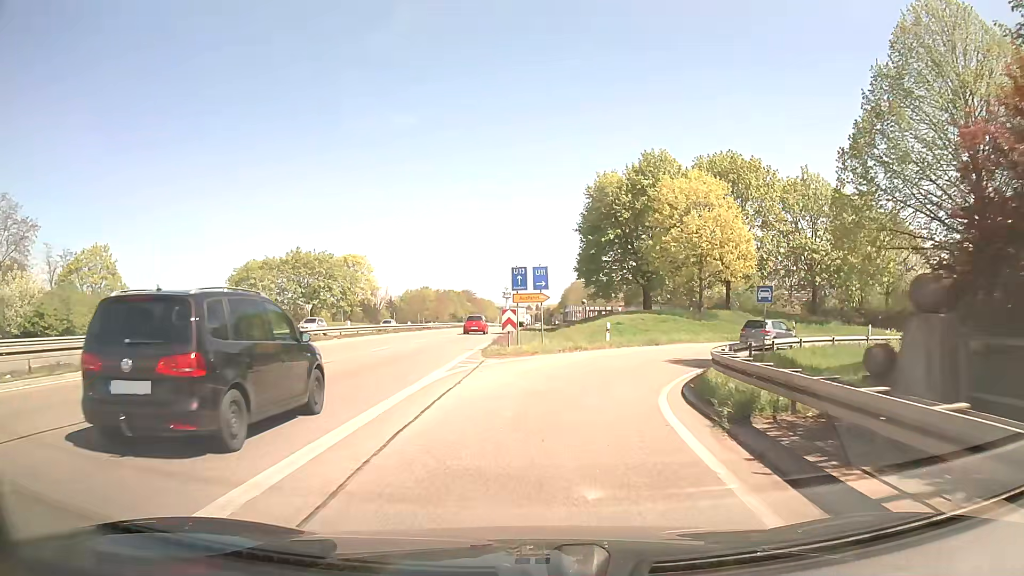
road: trunk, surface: asphalt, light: Day
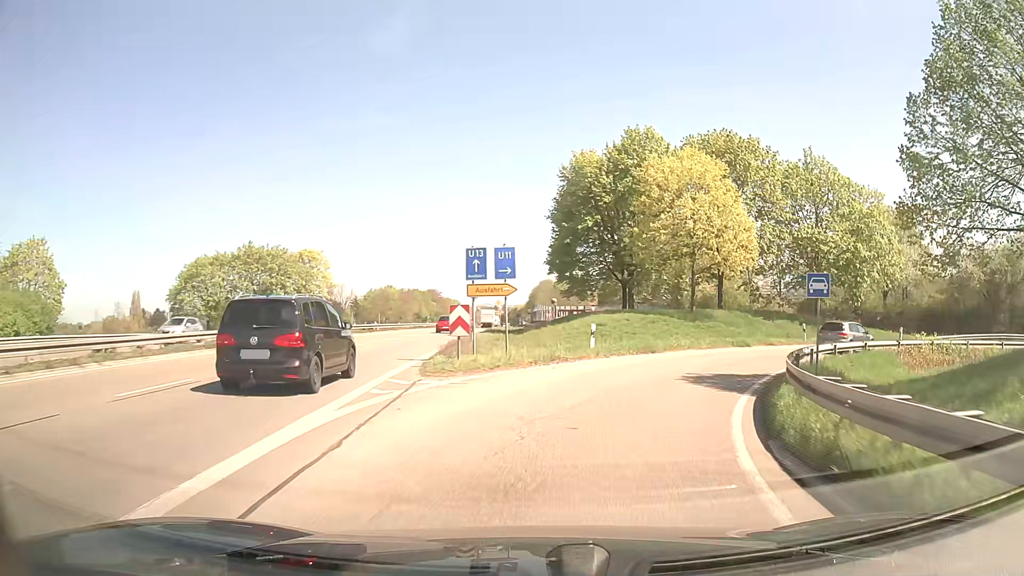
(+0.1, +6.7) m; +3°
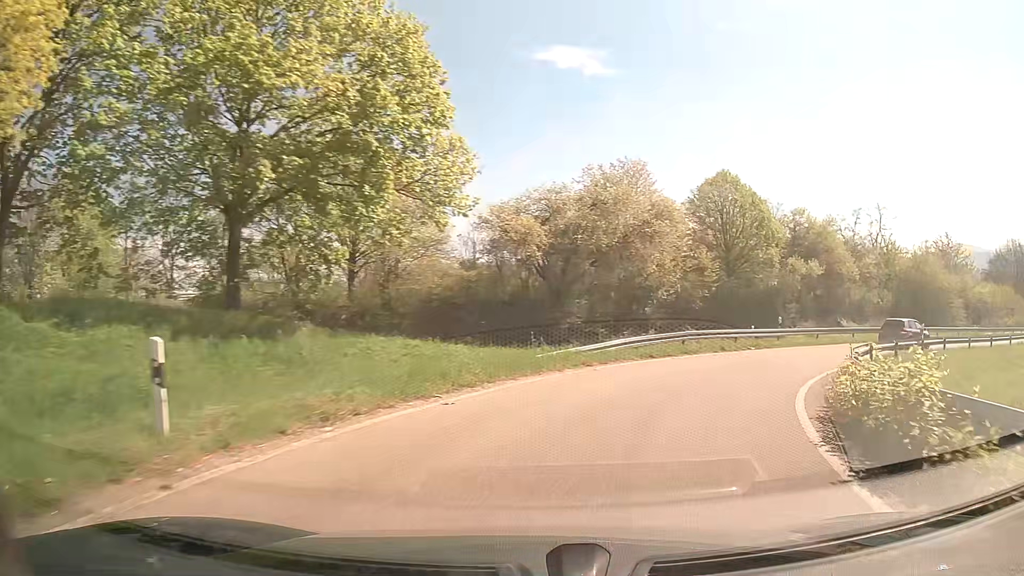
(+11.7, +28.8) m; +49°
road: trunk_link
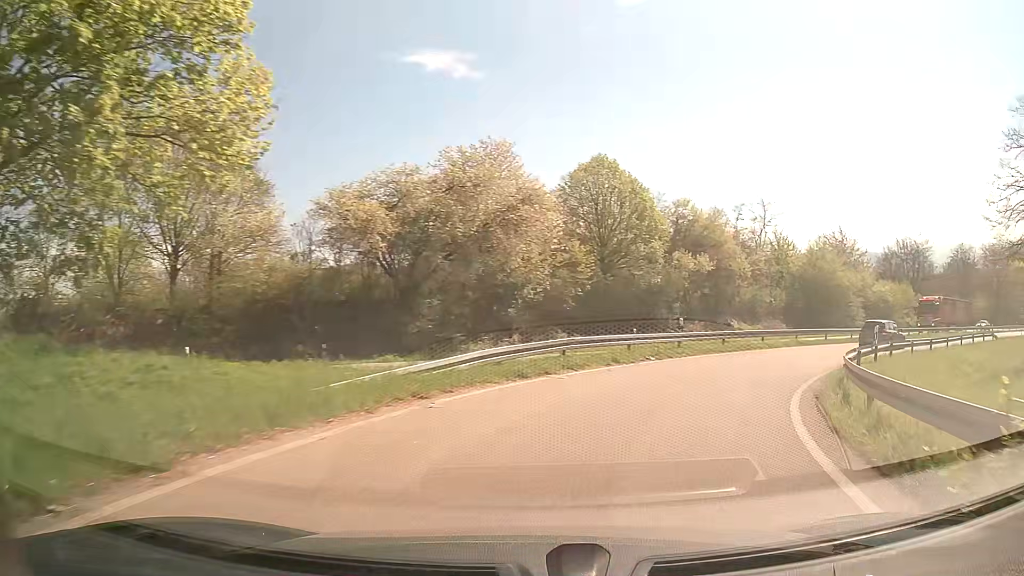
(+0.7, +6.5) m; +12°
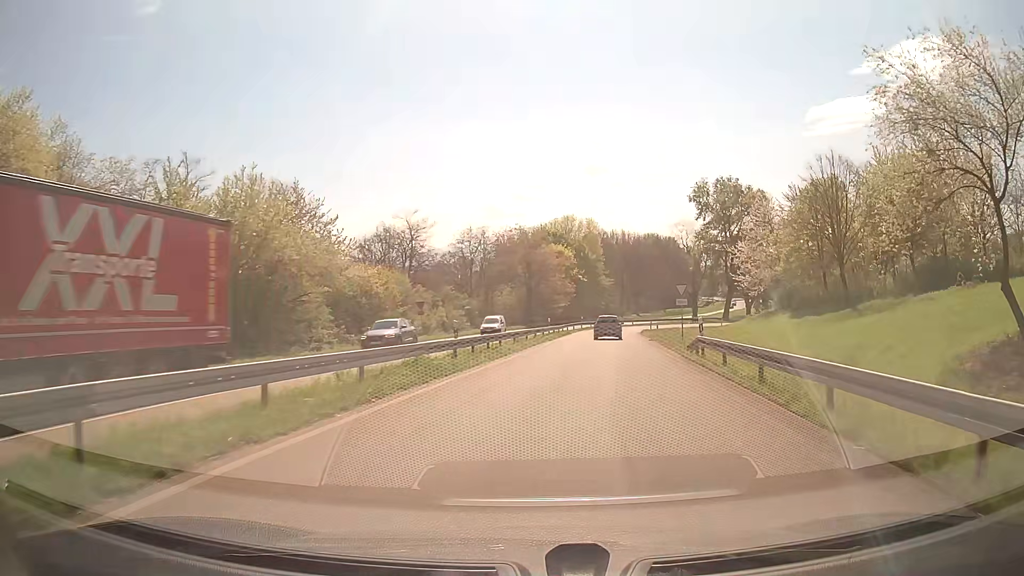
(+15.6, +29.9) m; +46°
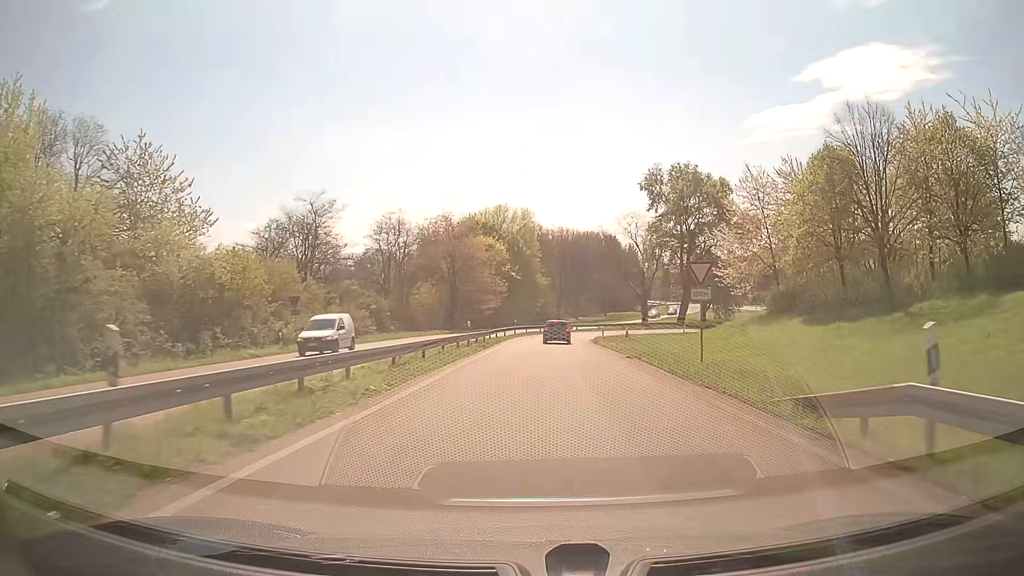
(+0.8, +15.5) m; +6°
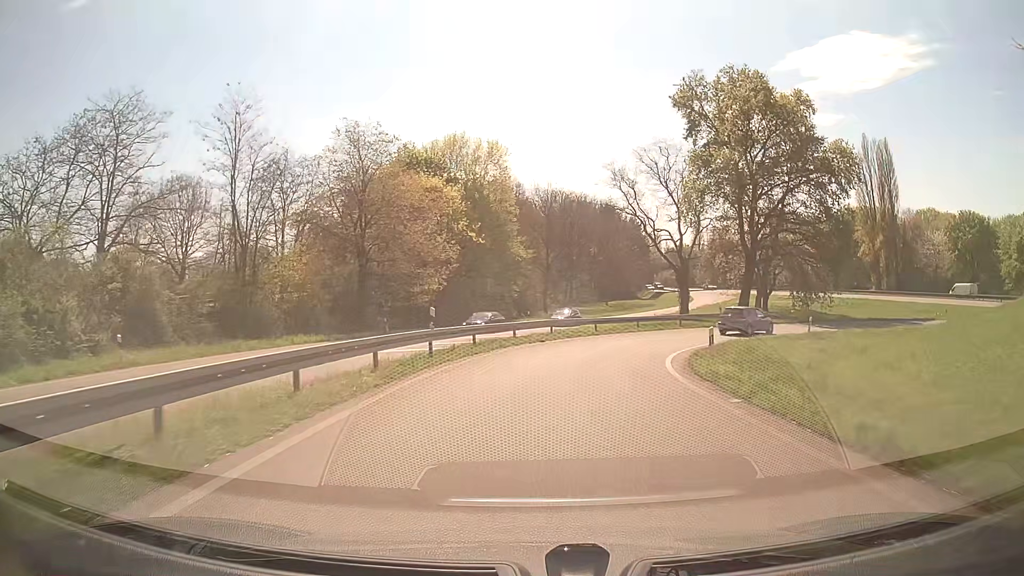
(+0.8, +39.1) m; +2°
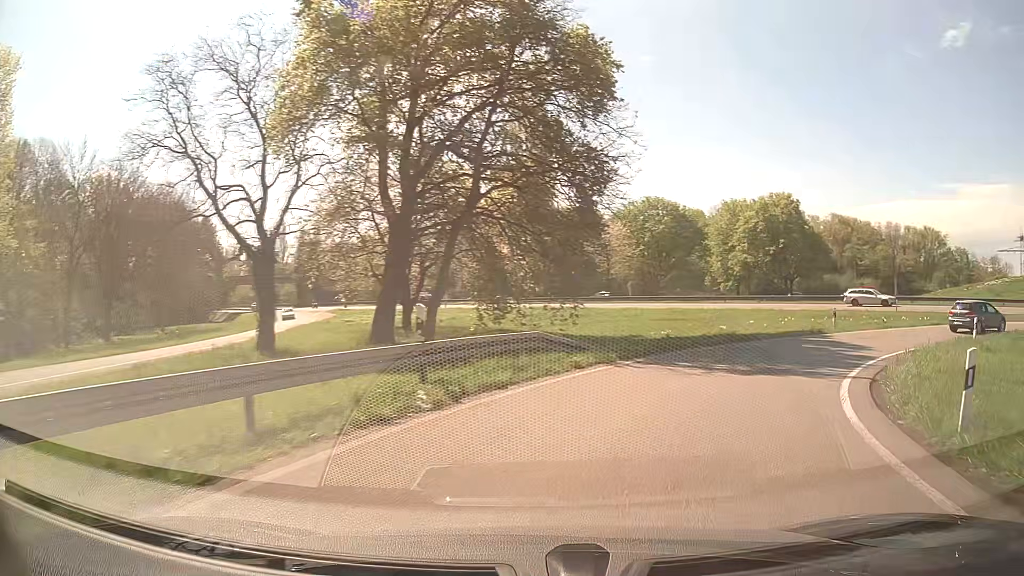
(+6.1, +31.9) m; +35°
(+2, +10) (+7, +18) (+14, +25) (+24, +28) (+33, +28) (+43, +25) (+51, +19) (+58, +12) (+65, +5) (+72, -3) m
